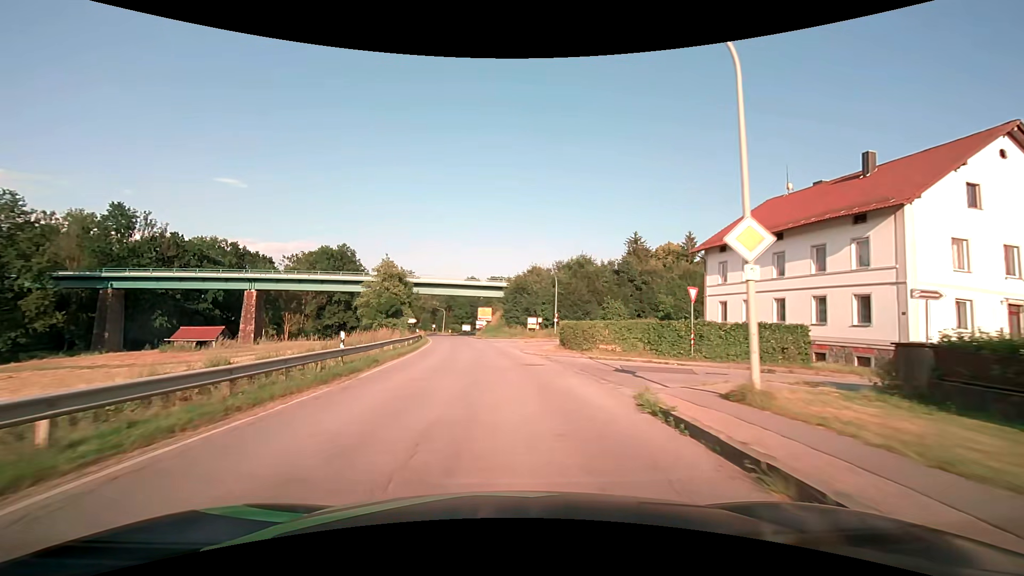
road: secondary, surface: asphalt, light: Day
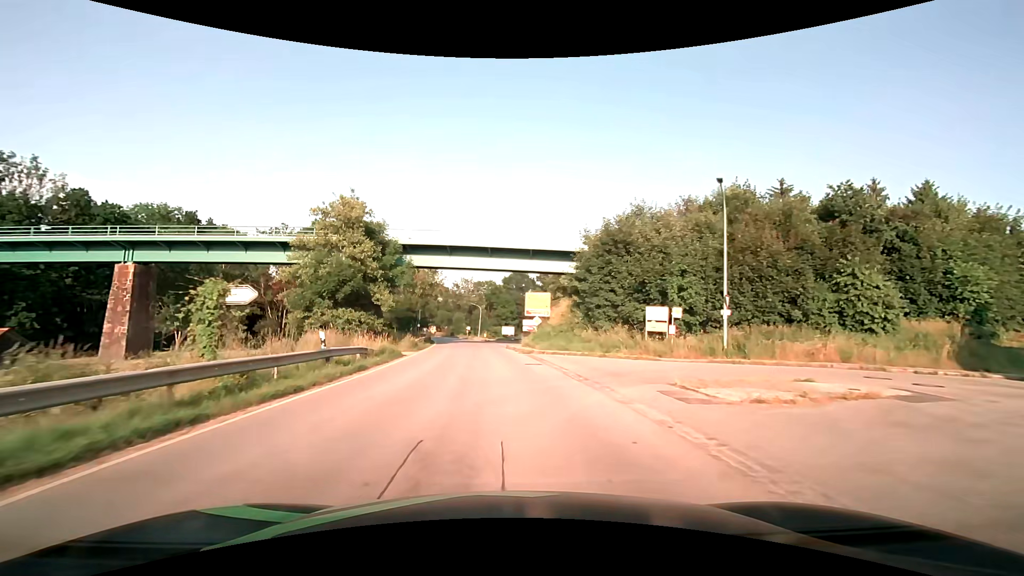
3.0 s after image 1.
(-2.1, +38.1) m; -6°
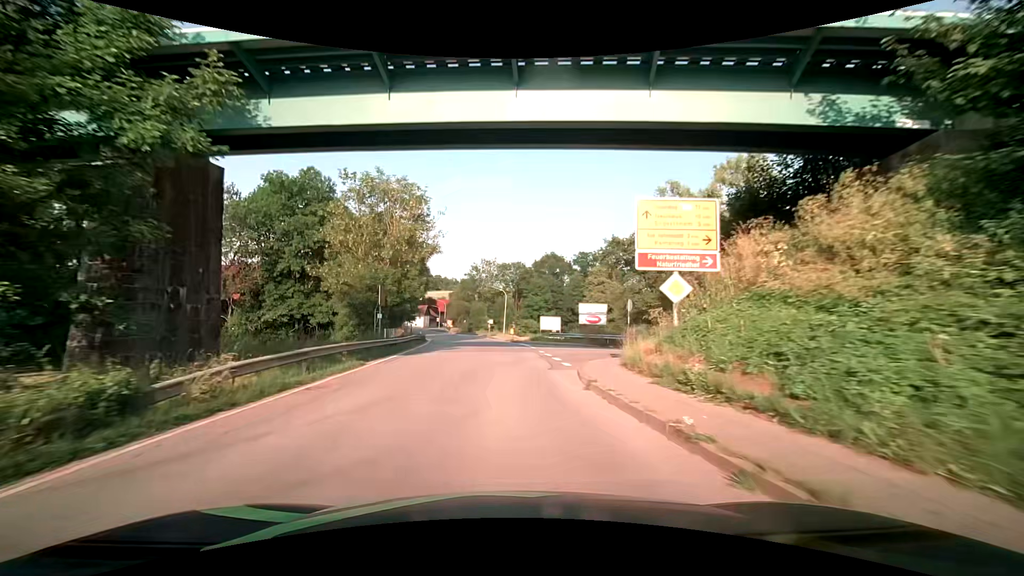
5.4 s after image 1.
(-1.1, +30.4) m; -4°
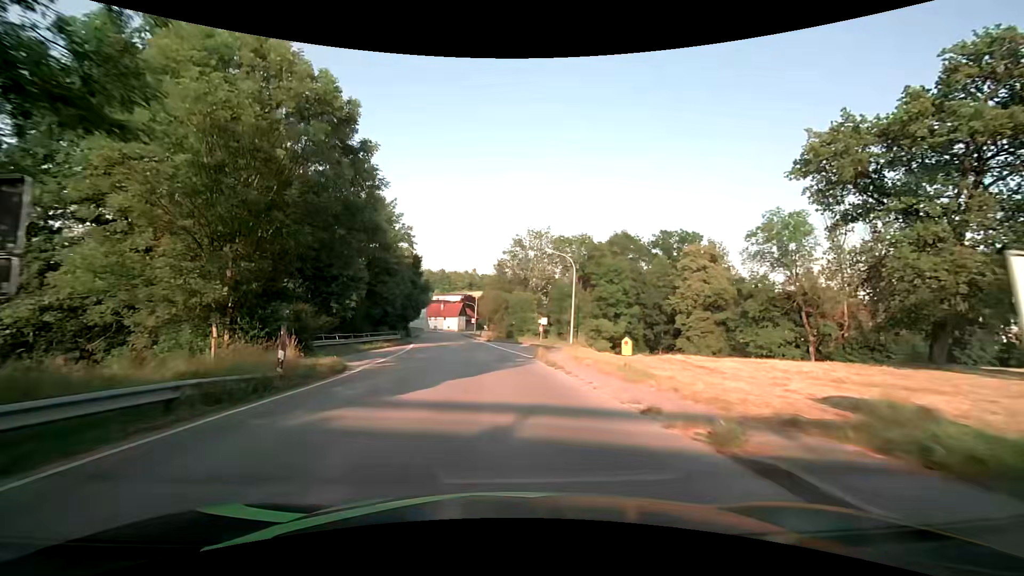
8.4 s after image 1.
(-1.0, +38.1) m; -5°
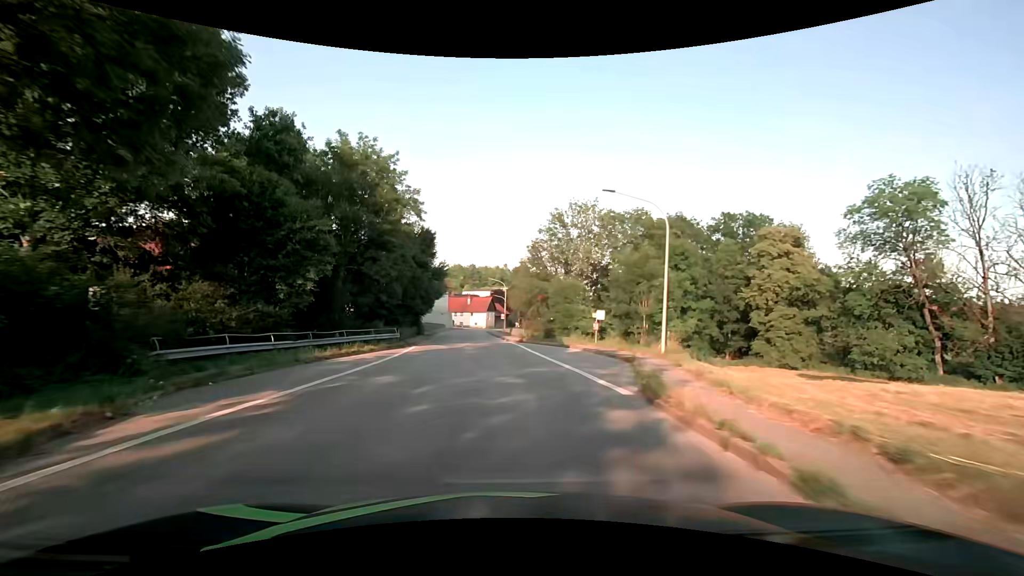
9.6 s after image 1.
(-0.5, +15.3) m; -4°
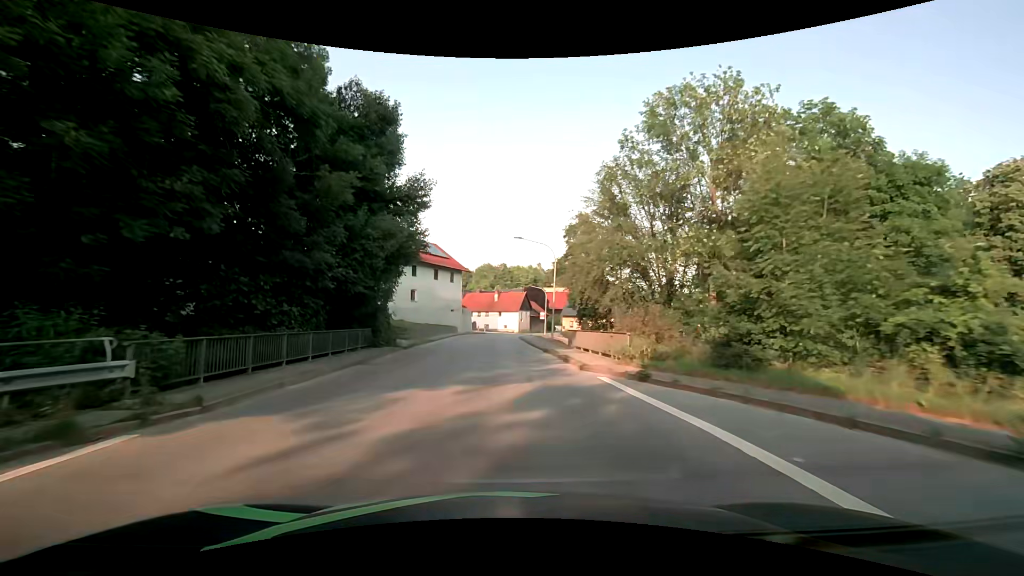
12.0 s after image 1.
(-1.1, +30.7) m; -3°
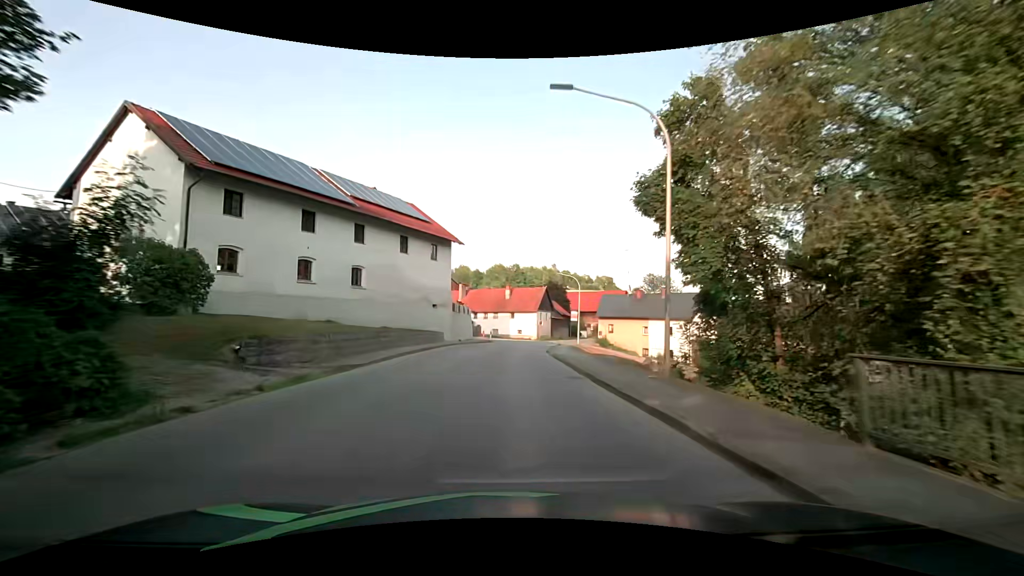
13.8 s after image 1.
(-0.4, +22.8) m; -2°
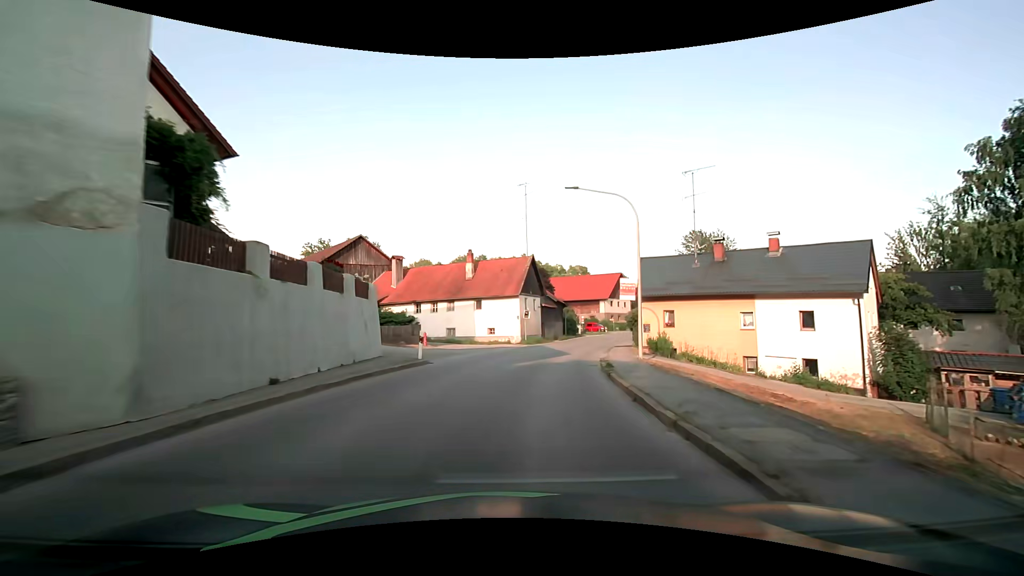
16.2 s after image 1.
(+0.6, +30.2) m; +4°
(0, +10) (+1, +20) (+3, +30) (+6, +39) (+8, +49) (+12, +59) (+15, +68) (+19, +77) (+23, +86) (+28, +95) m
